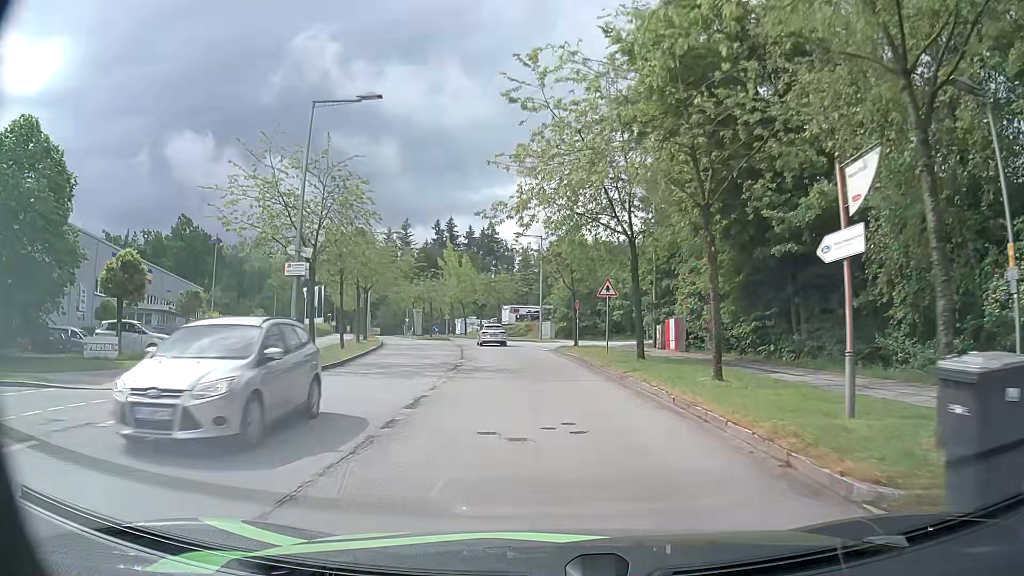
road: residential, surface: asphalt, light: Day
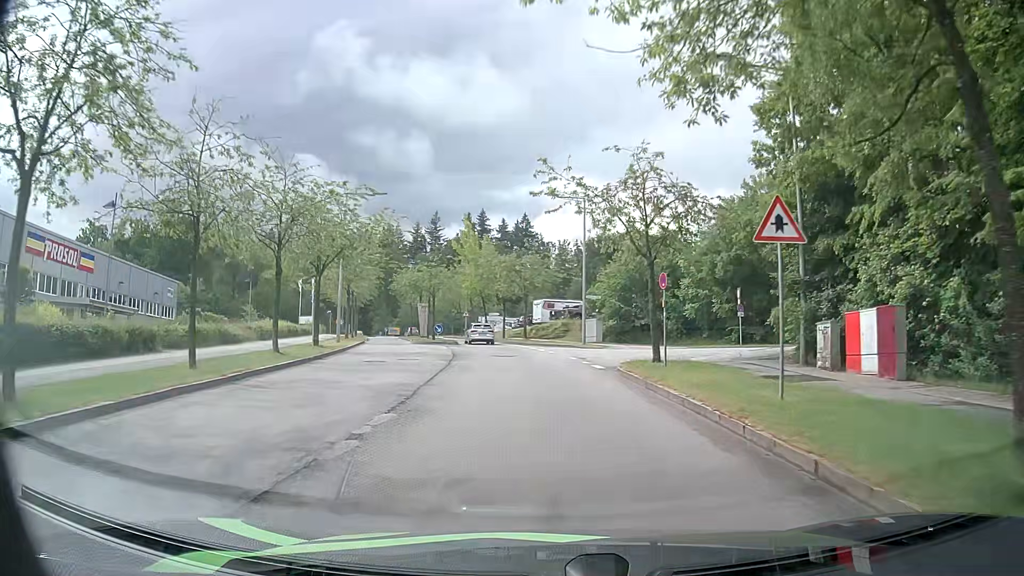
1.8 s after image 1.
(-0.6, +17.1) m; -3°
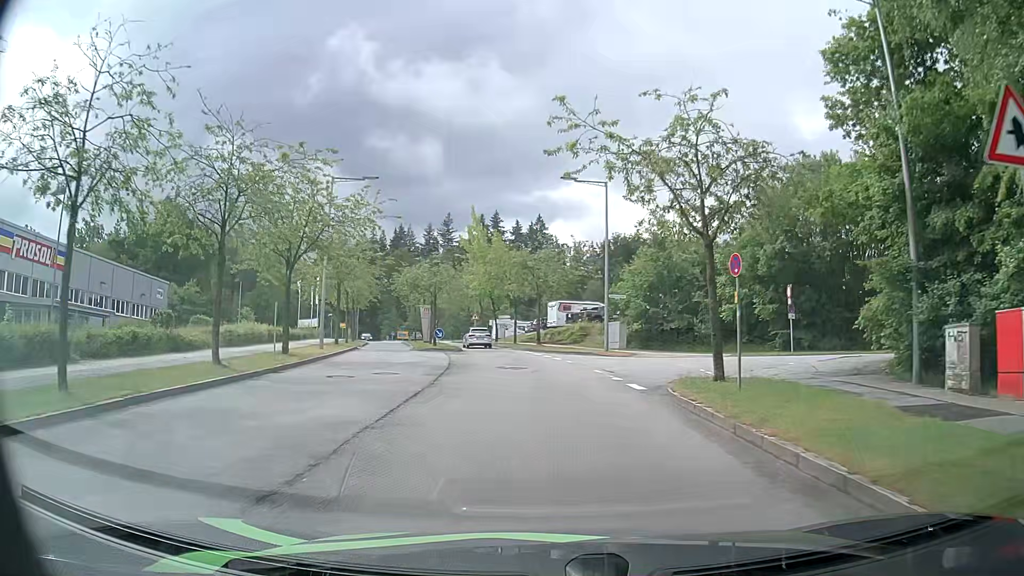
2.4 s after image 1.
(-0.1, +5.6) m; -1°
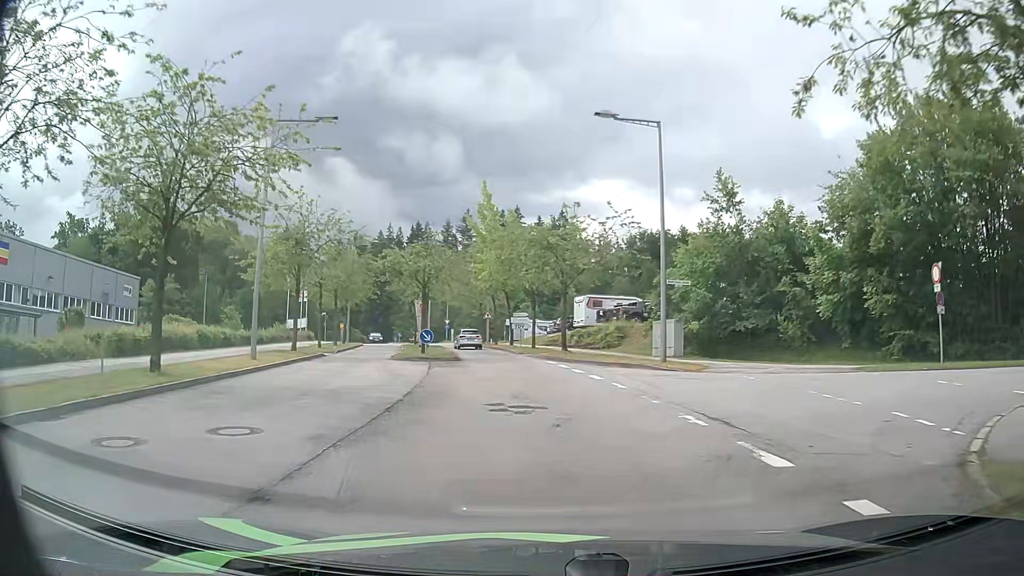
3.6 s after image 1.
(-0.2, +10.9) m; -2°
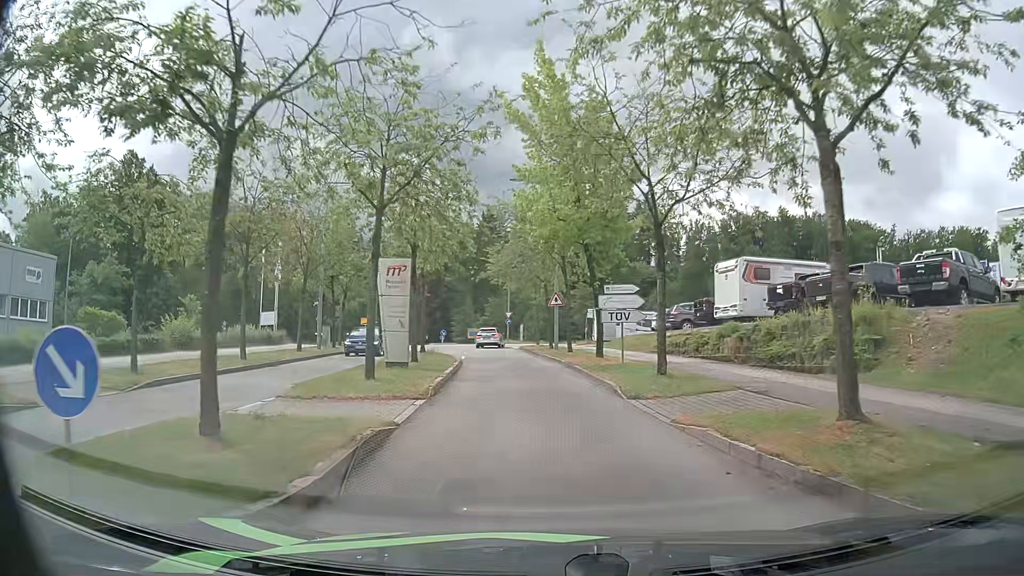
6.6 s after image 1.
(-1.4, +24.8) m; -7°
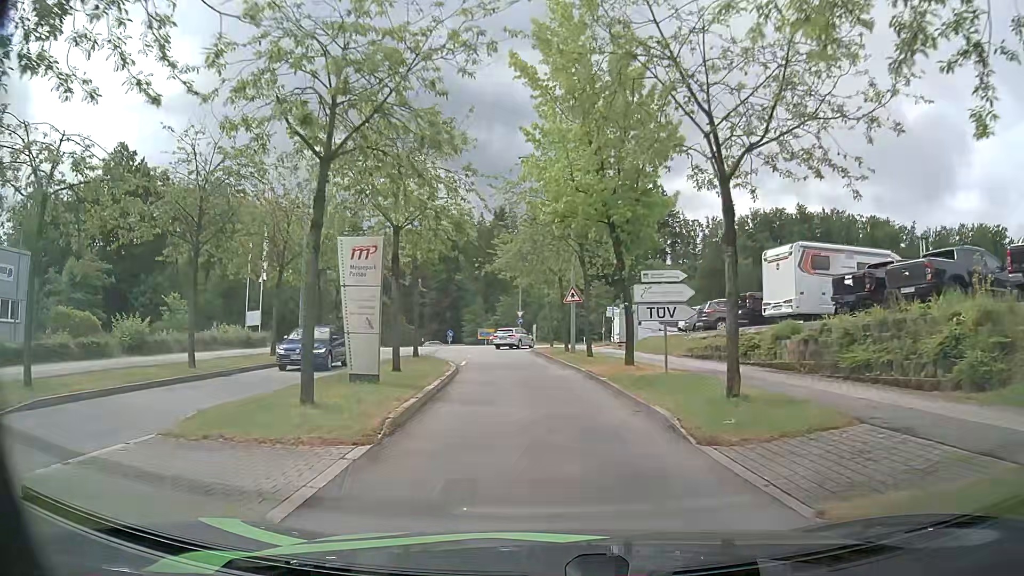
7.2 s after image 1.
(0.0, +4.7) m; -1°
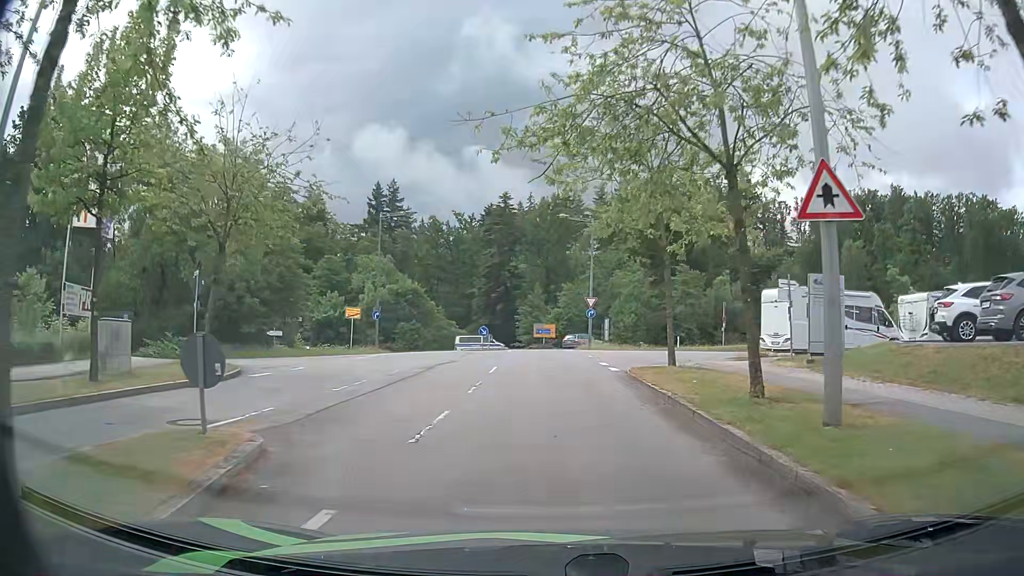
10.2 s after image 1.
(-1.3, +22.8) m; -6°
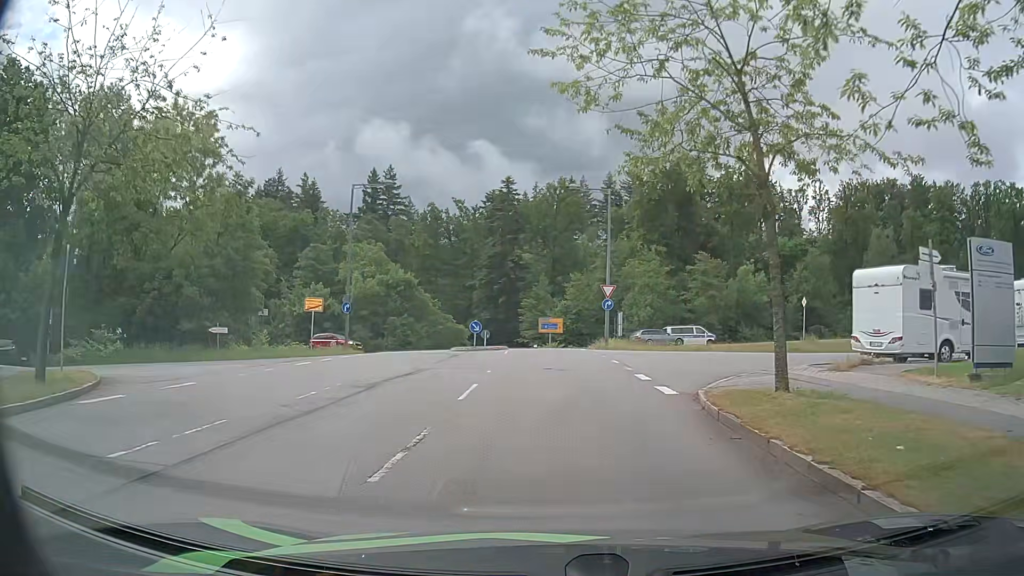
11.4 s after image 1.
(0.0, +8.1) m; -1°
